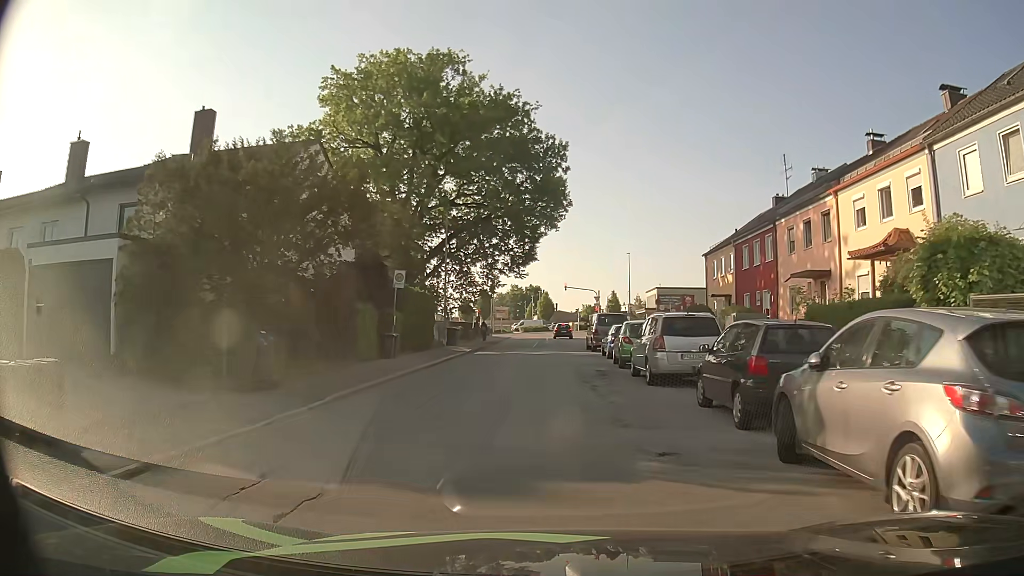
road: residential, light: Day
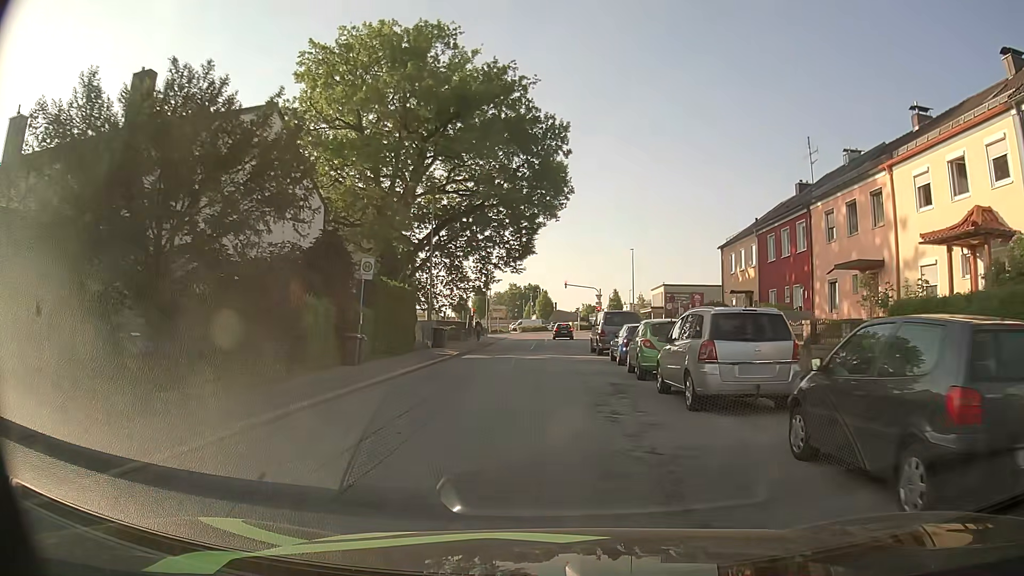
(0.0, +4.5) m; 0°
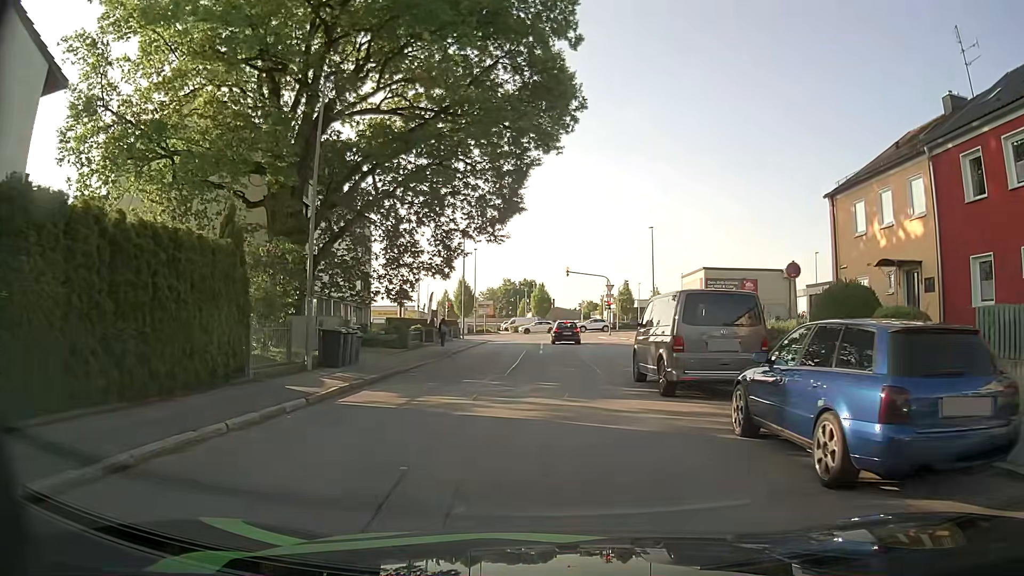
(0.0, +17.2) m; +1°
